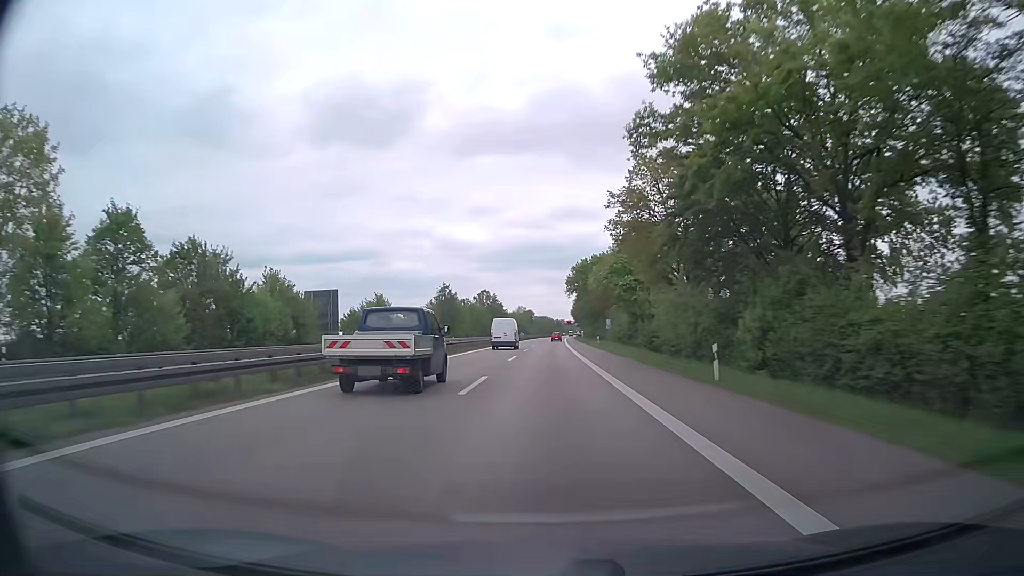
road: trunk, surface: asphalt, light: Day
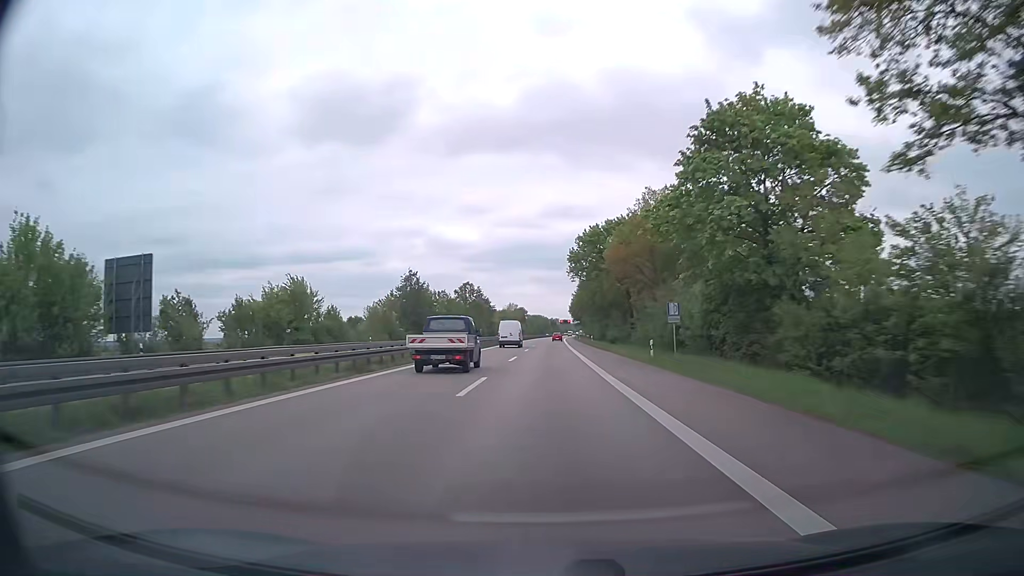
(+0.2, +36.5) m; +1°
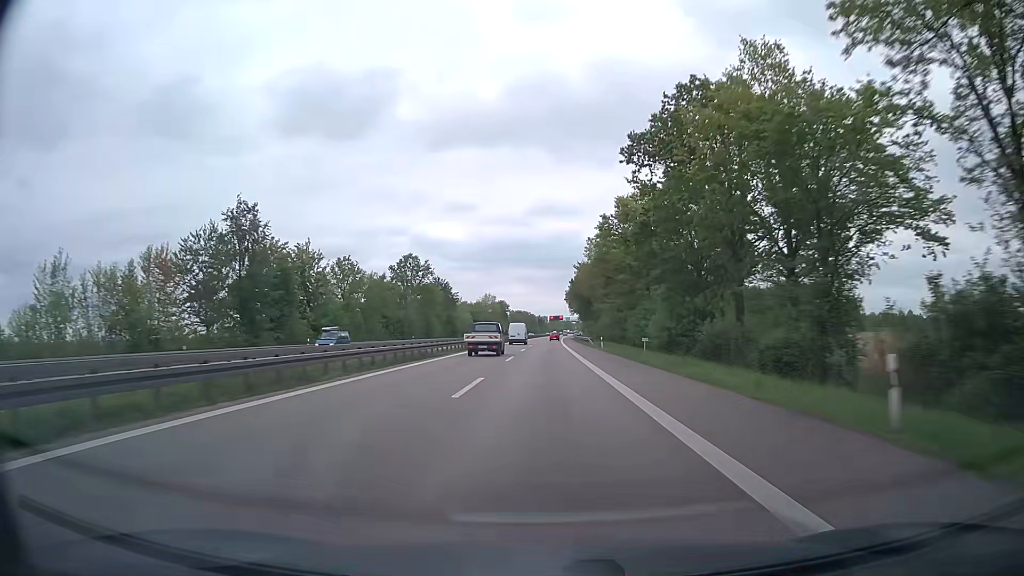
(+0.5, +72.9) m; +1°
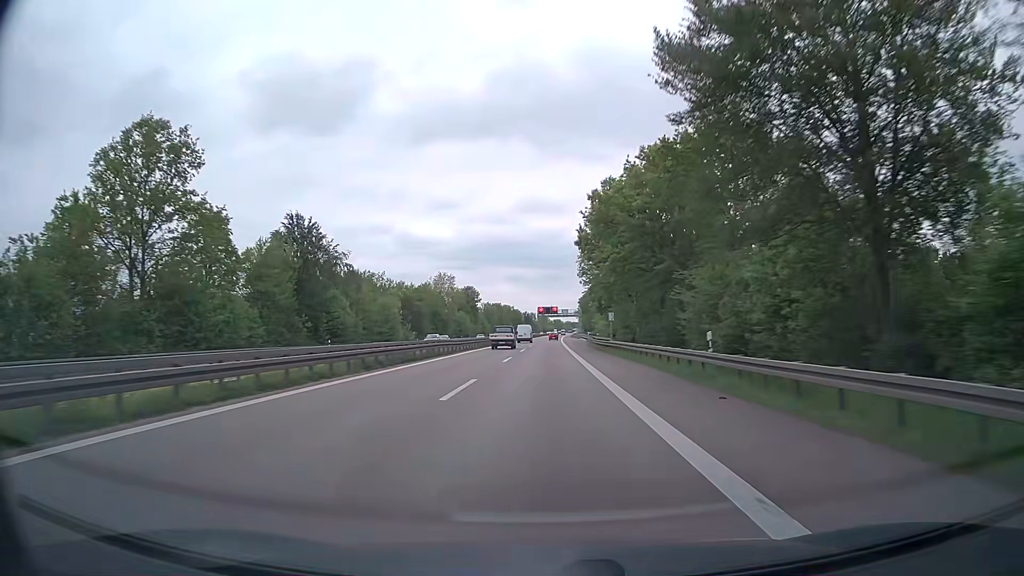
(+1.0, +91.0) m; +1°
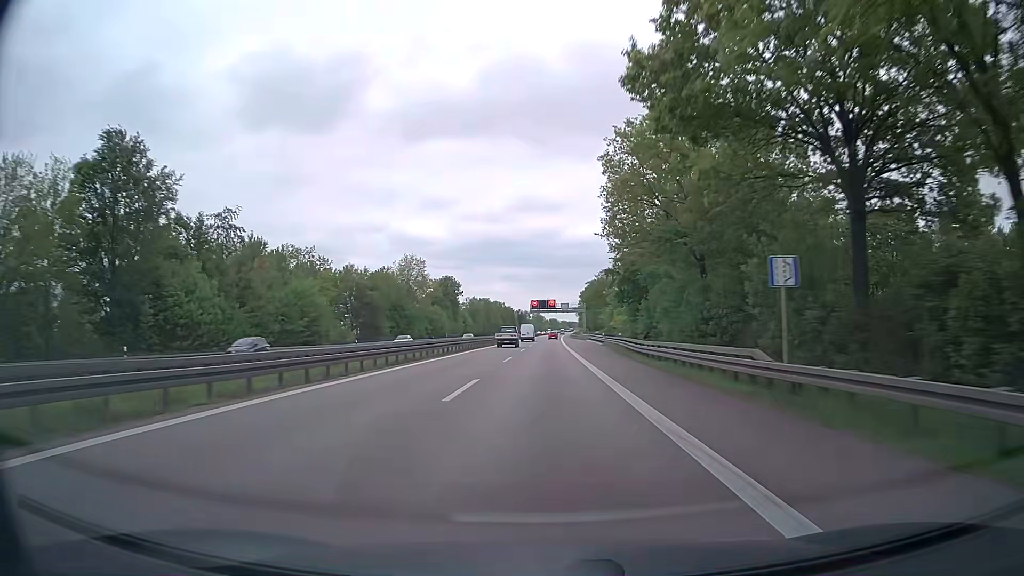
(0.0, +36.4) m; 0°
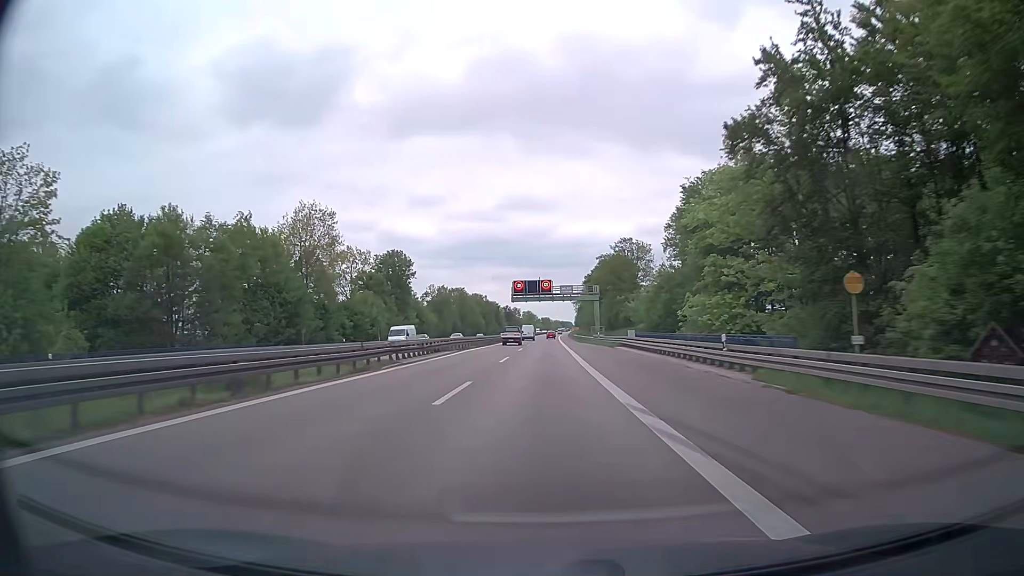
(+0.3, +54.7) m; 0°
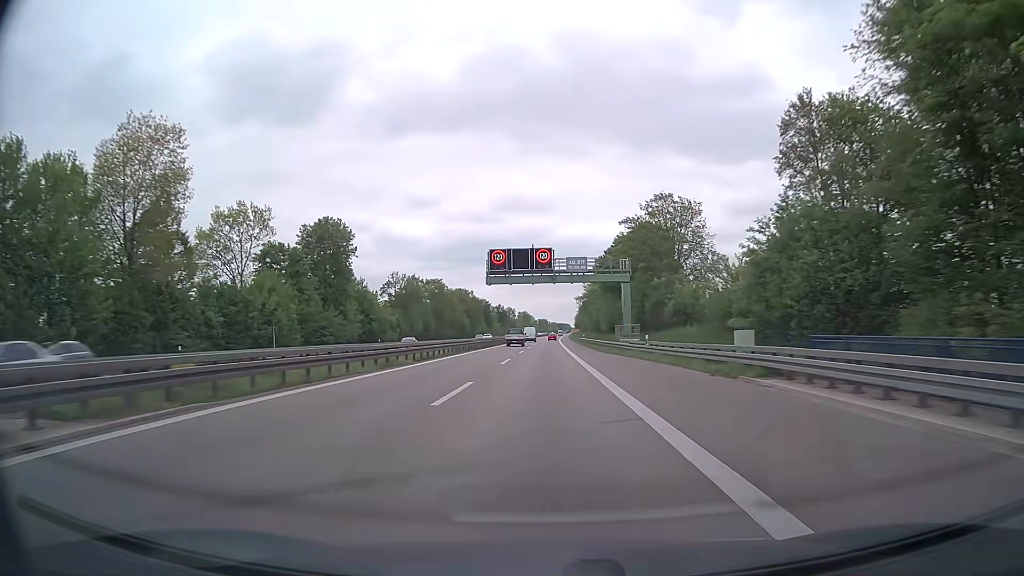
(+0.2, +36.5) m; +1°
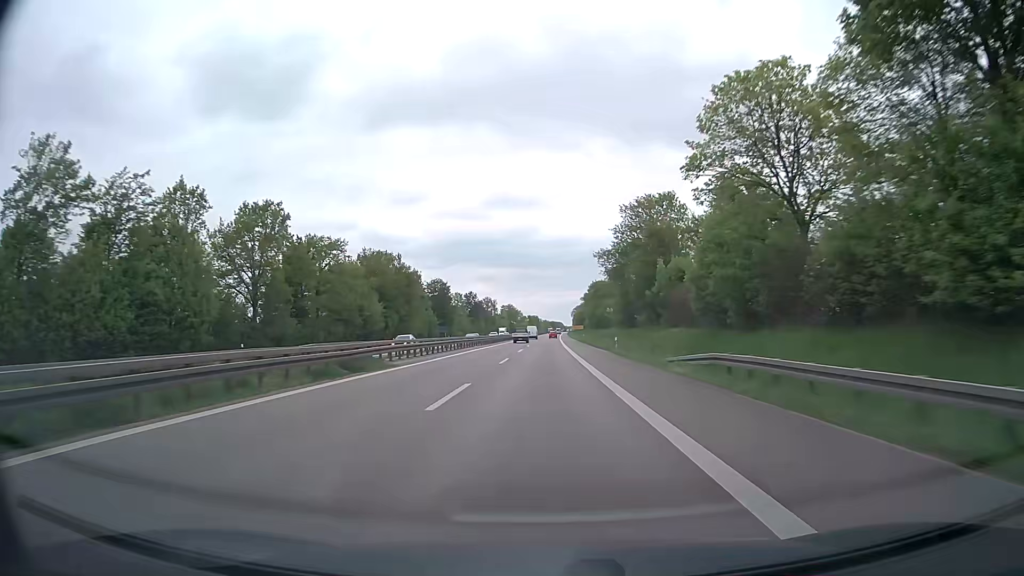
(+0.6, +91.2) m; +1°
(0, +10) (0, +20) (0, +30) (0, +40) (0, +50) (0, +60) (0, +70) (0, +80) (0, +90) (0, +100) m
